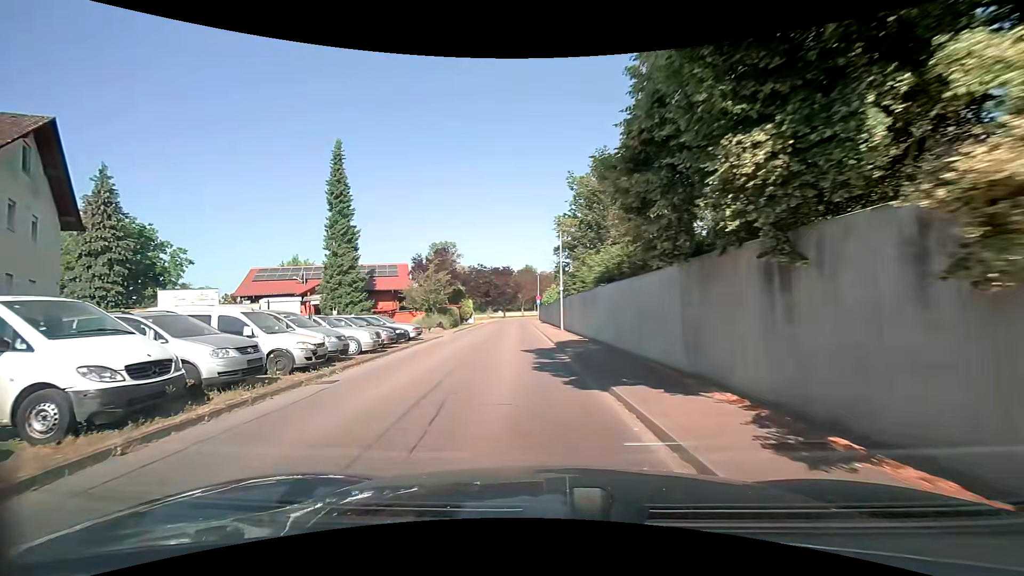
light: Day
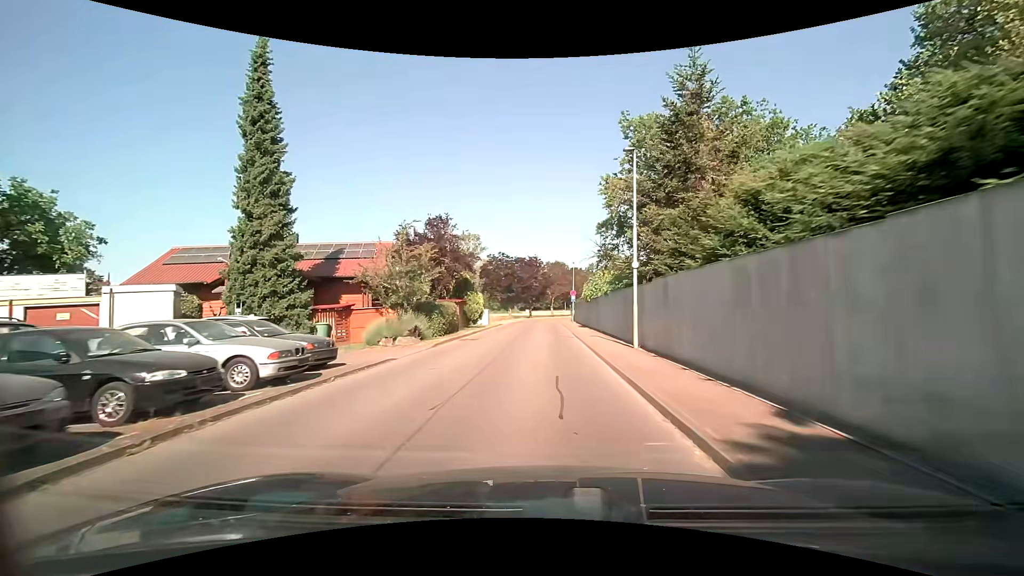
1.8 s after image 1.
(-0.5, +16.0) m; -2°
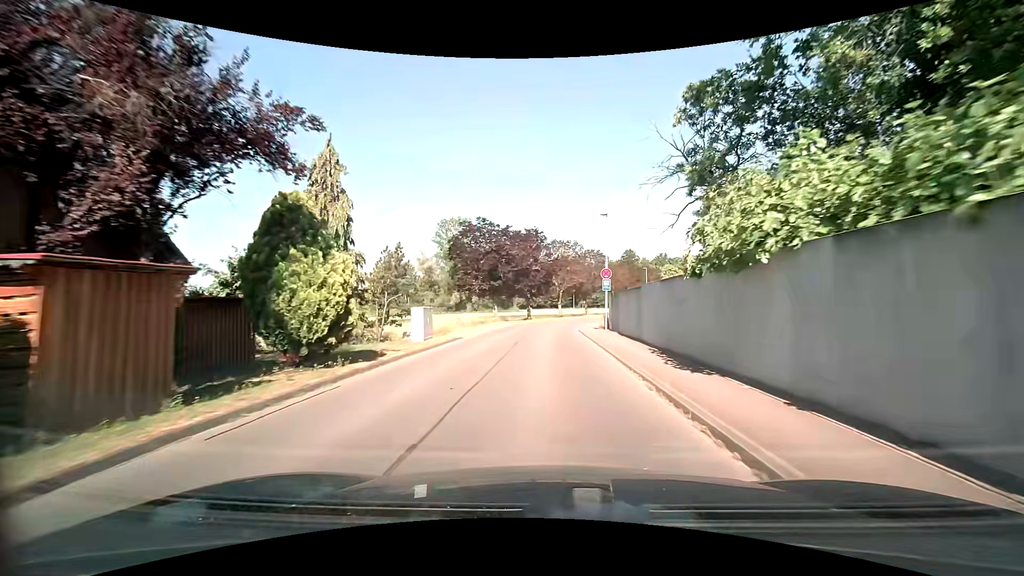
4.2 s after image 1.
(-0.2, +27.1) m; -1°
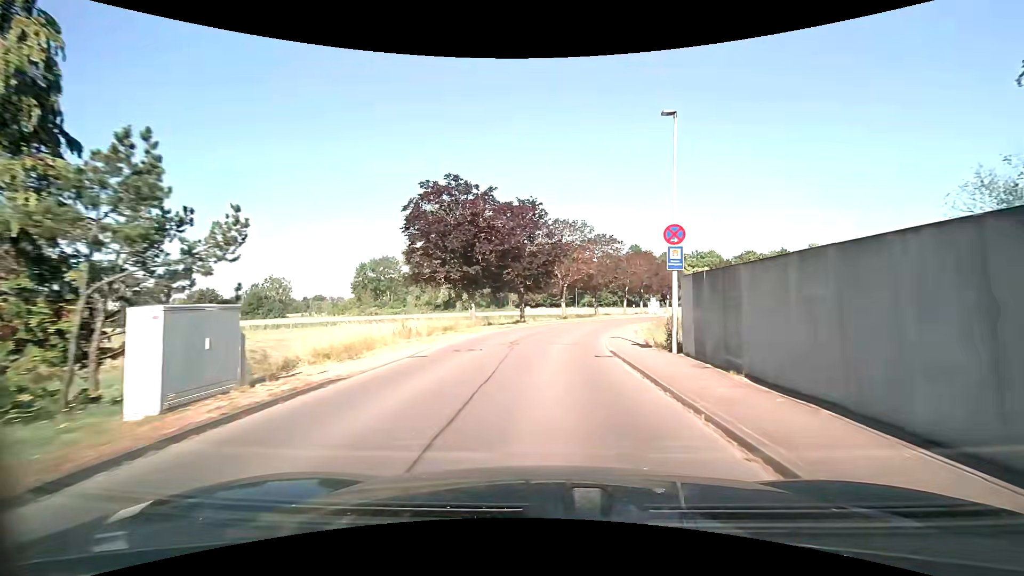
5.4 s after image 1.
(0.0, +14.8) m; 0°
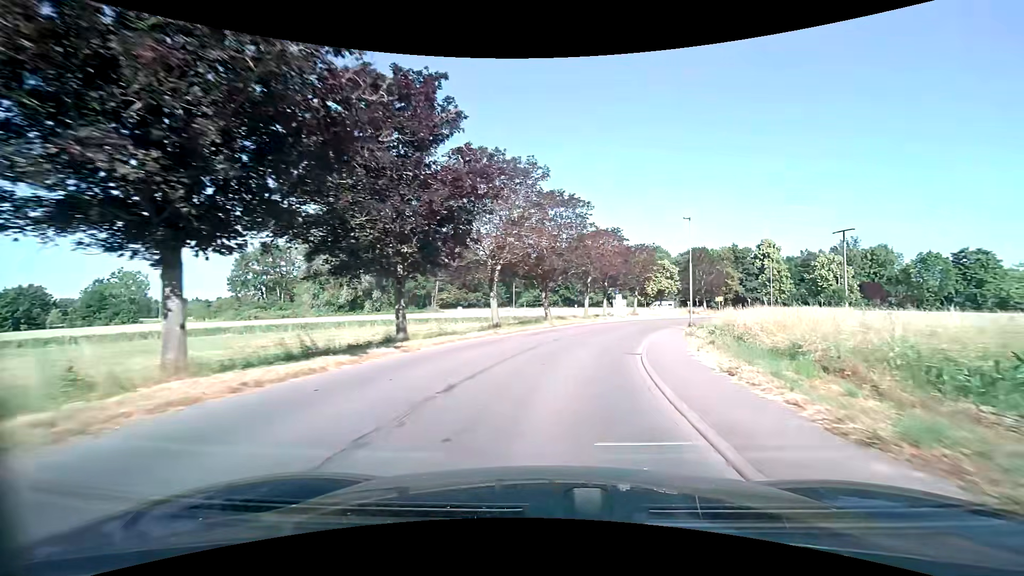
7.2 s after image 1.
(+1.0, +22.4) m; +6°
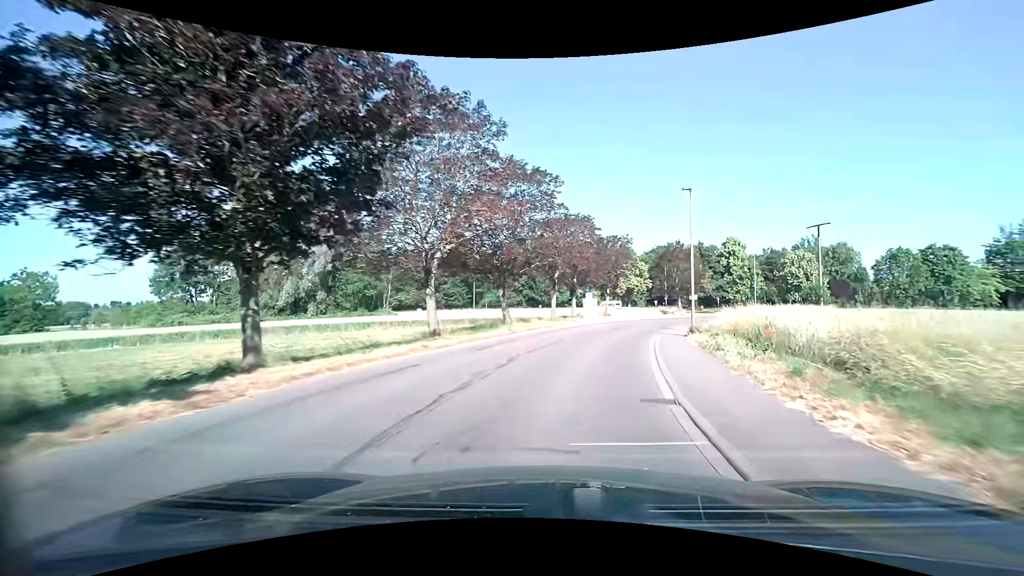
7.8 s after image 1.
(+0.4, +7.4) m; +5°
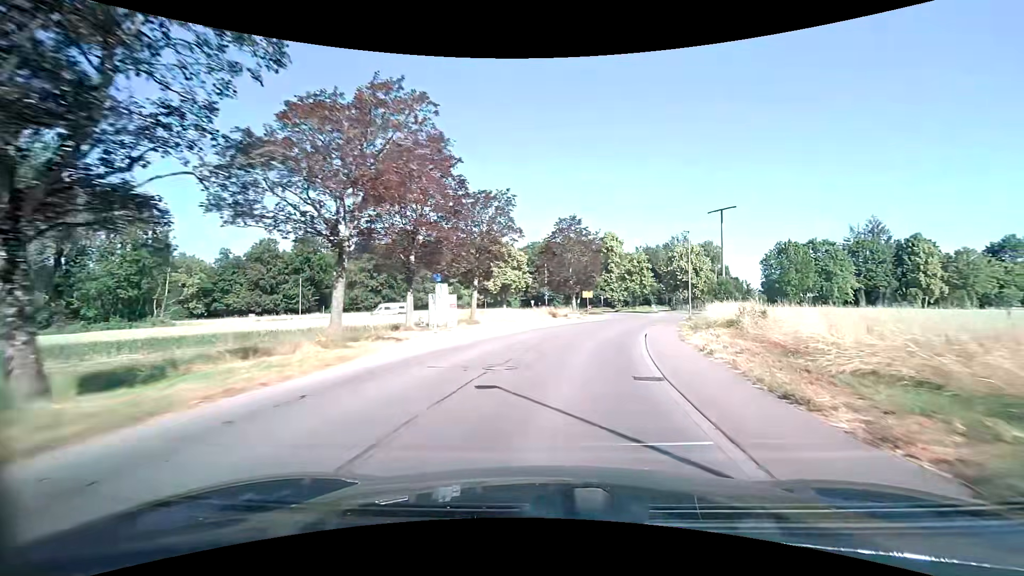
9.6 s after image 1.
(+2.6, +21.2) m; +15°
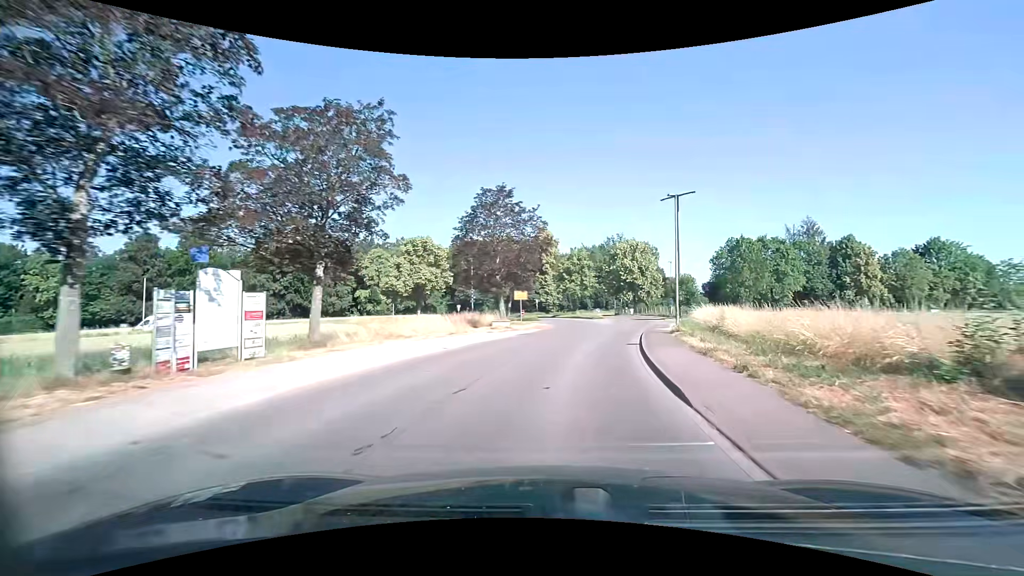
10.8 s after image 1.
(+0.8, +13.7) m; +7°
(0, +10) (+2, +20) (+3, +30) (+6, +40) (+8, +49) (+9, +59) (+9, +69) (+7, +79) (+2, +87) (-7, +91) m
